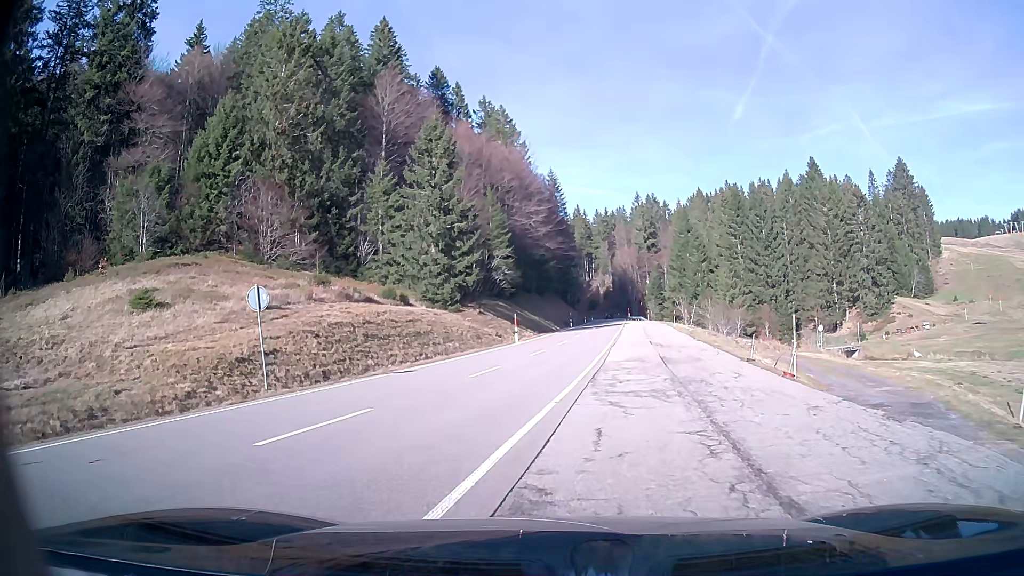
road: secondary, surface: asphalt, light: Day
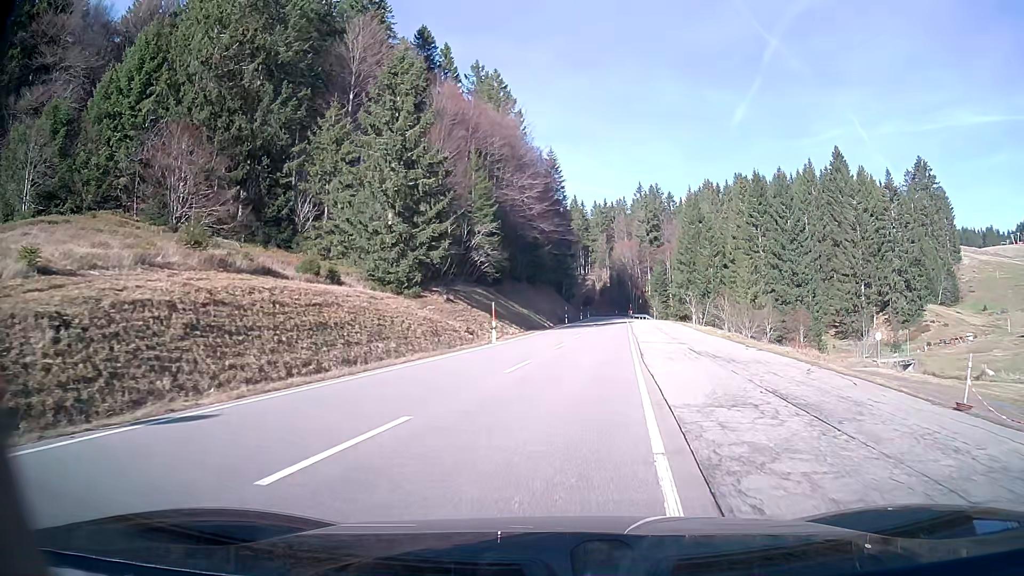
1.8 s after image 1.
(0.0, +15.2) m; +2°
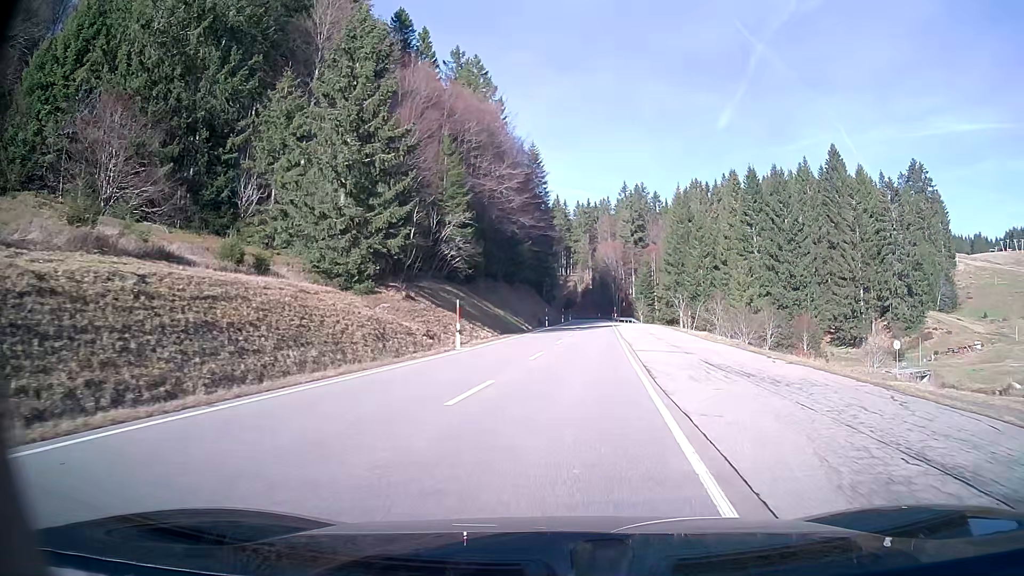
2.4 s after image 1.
(+0.1, +6.7) m; +1°
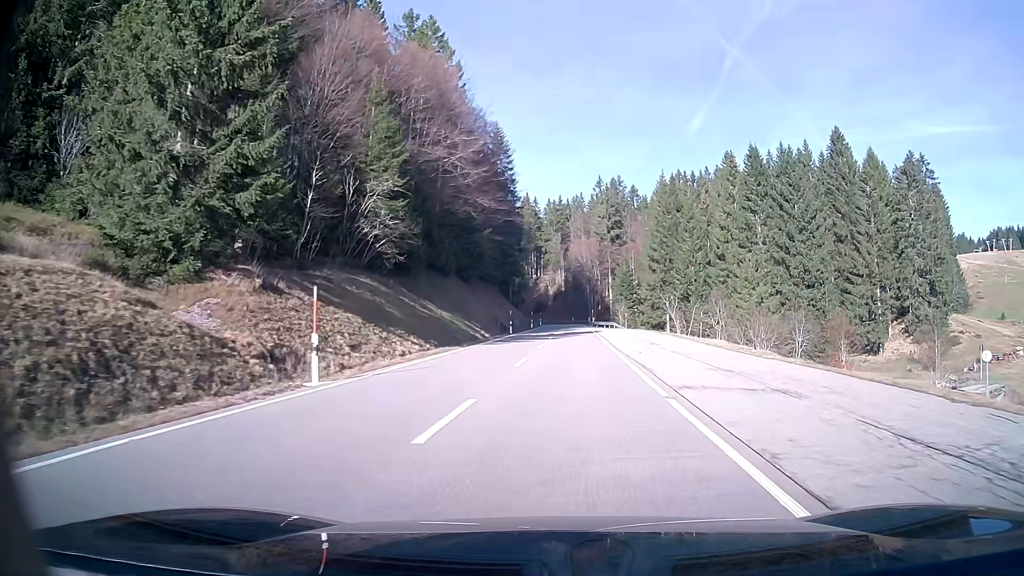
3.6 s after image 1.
(+0.3, +15.3) m; +2°
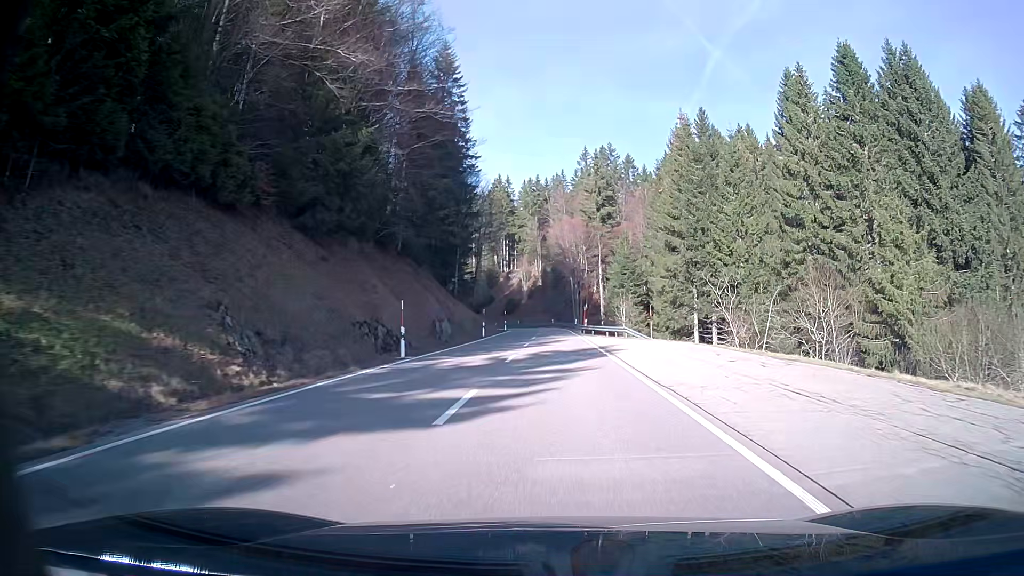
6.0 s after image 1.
(+0.7, +34.8) m; +2°
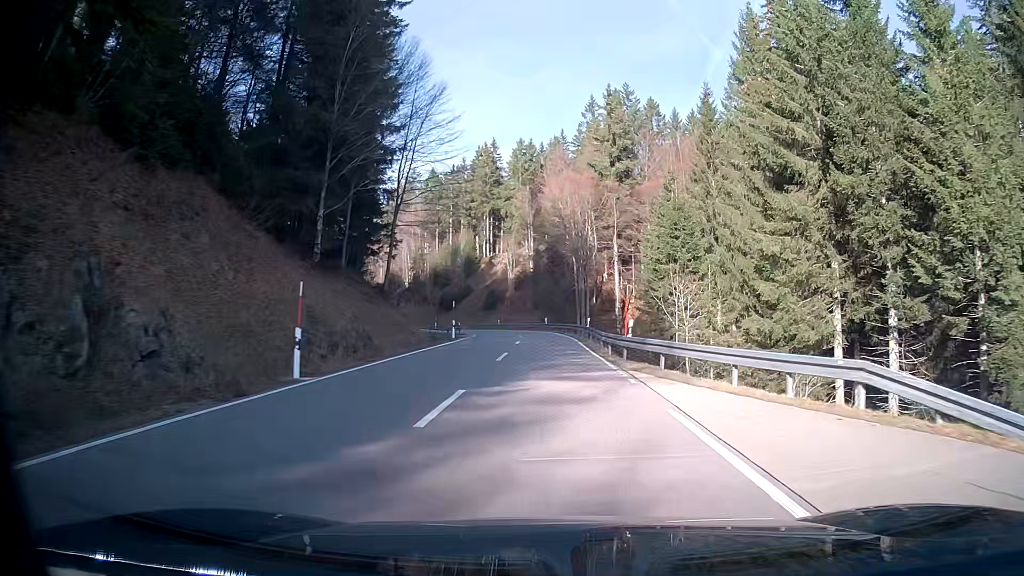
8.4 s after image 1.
(0.0, +36.3) m; 0°
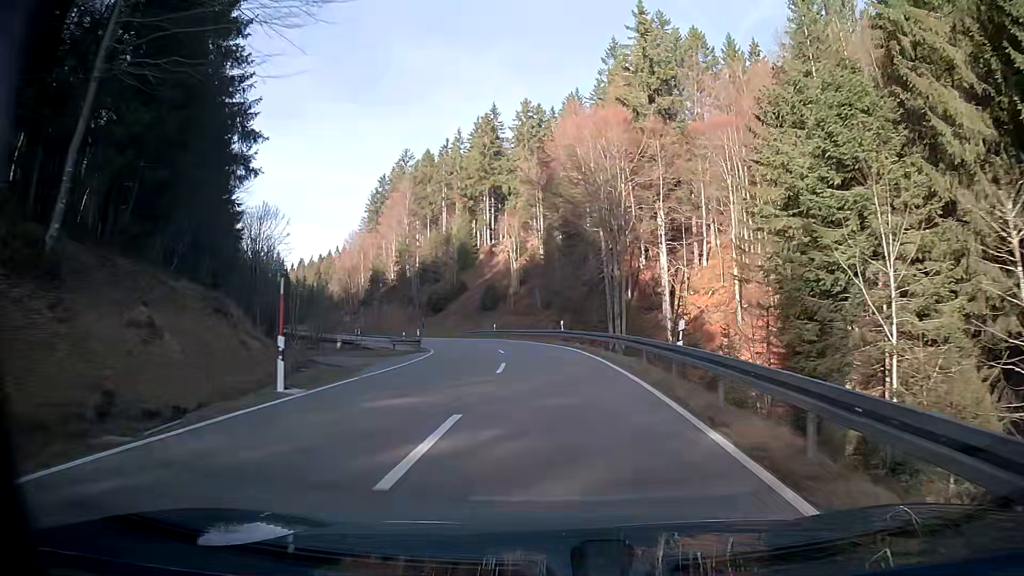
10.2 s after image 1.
(-0.3, +26.8) m; -1°
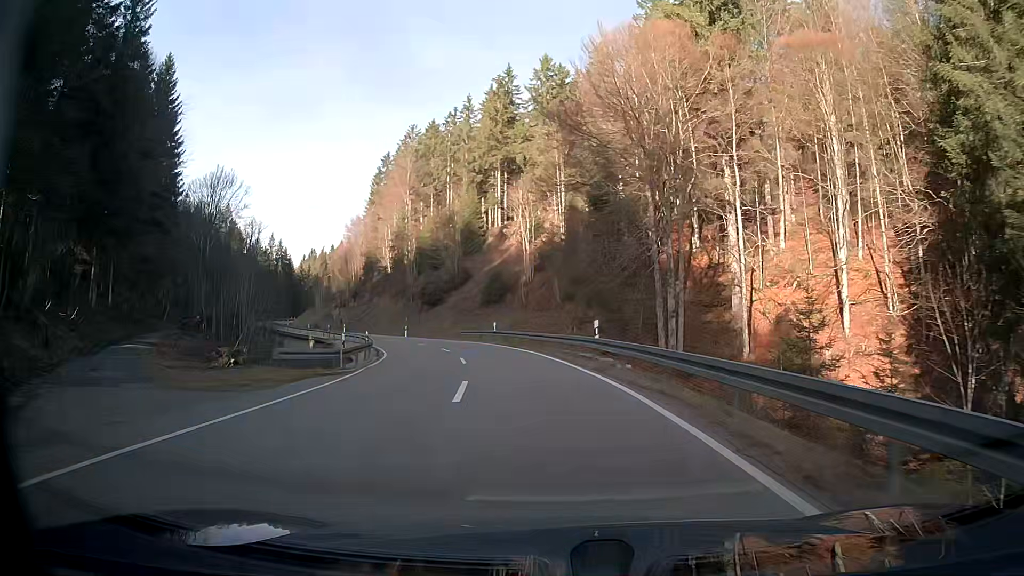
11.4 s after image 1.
(-0.4, +17.8) m; -3°
(0, +10) (-1, +20) (-3, +30) (-5, +40) (-8, +49) (-13, +58) (-17, +67) (-22, +76) (-28, +84) (-33, +93) m
